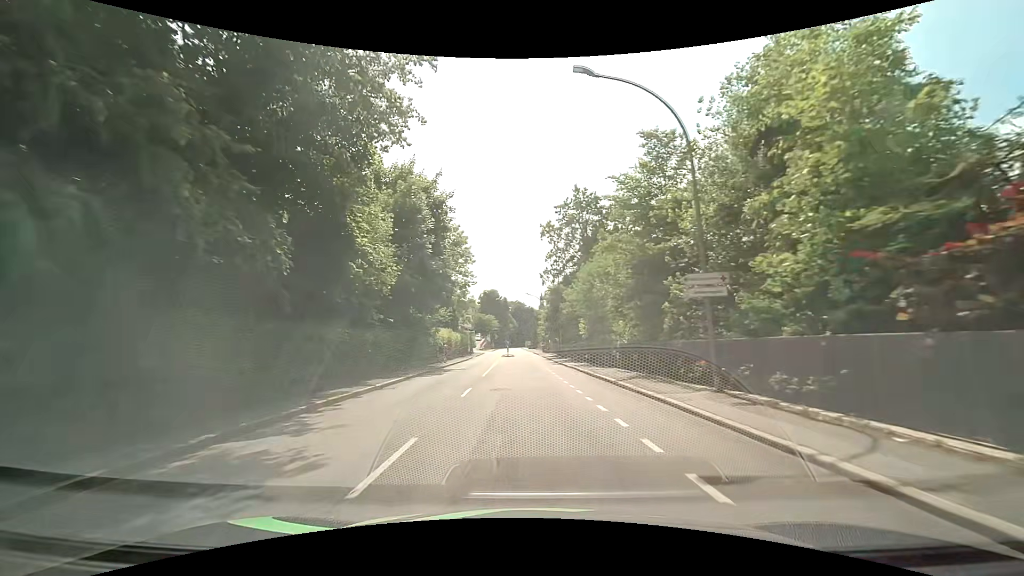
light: Day
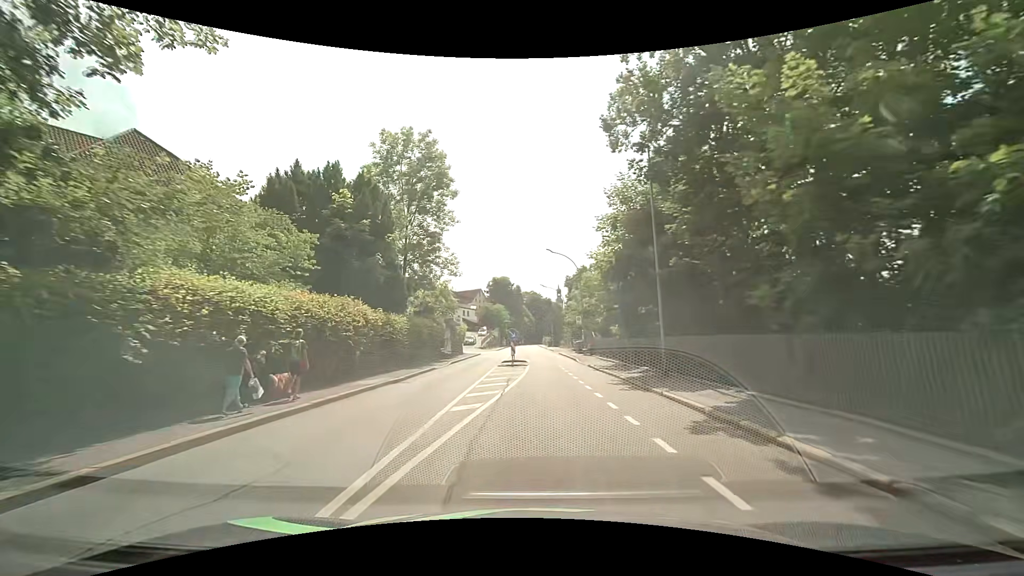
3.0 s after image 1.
(-0.9, +31.9) m; -2°
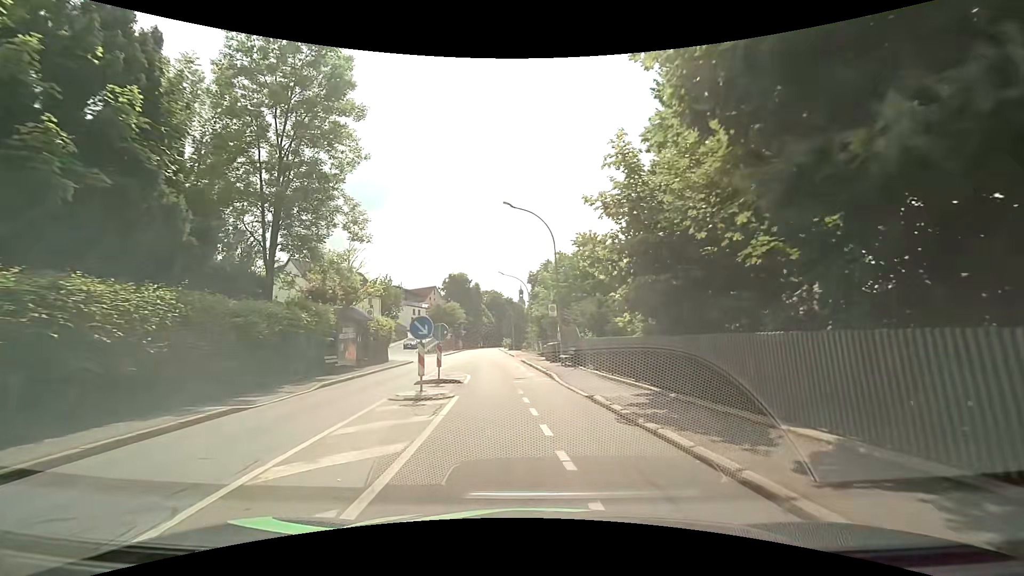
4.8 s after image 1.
(+0.7, +14.6) m; +5°
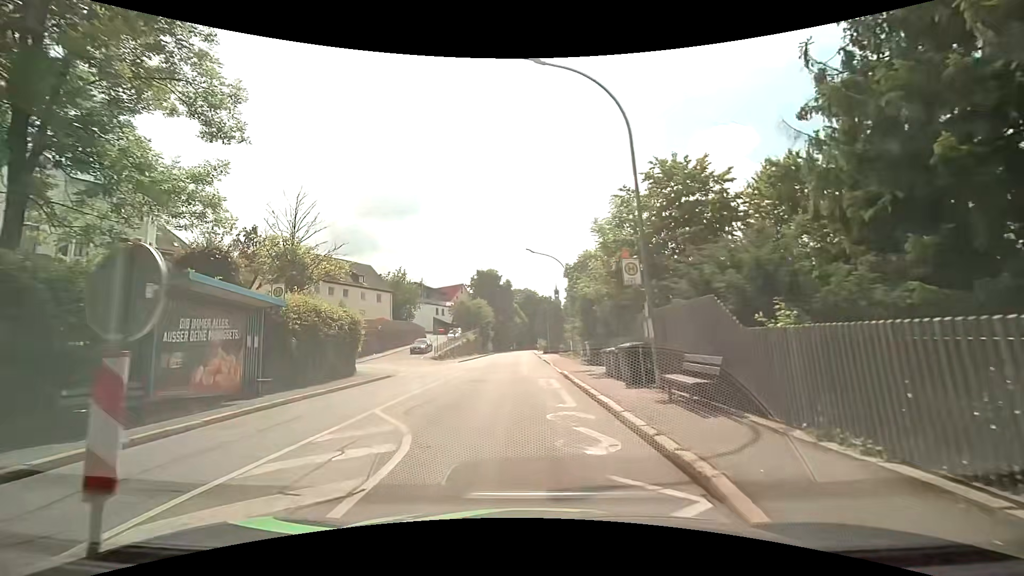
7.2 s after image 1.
(-0.3, +14.2) m; -3°
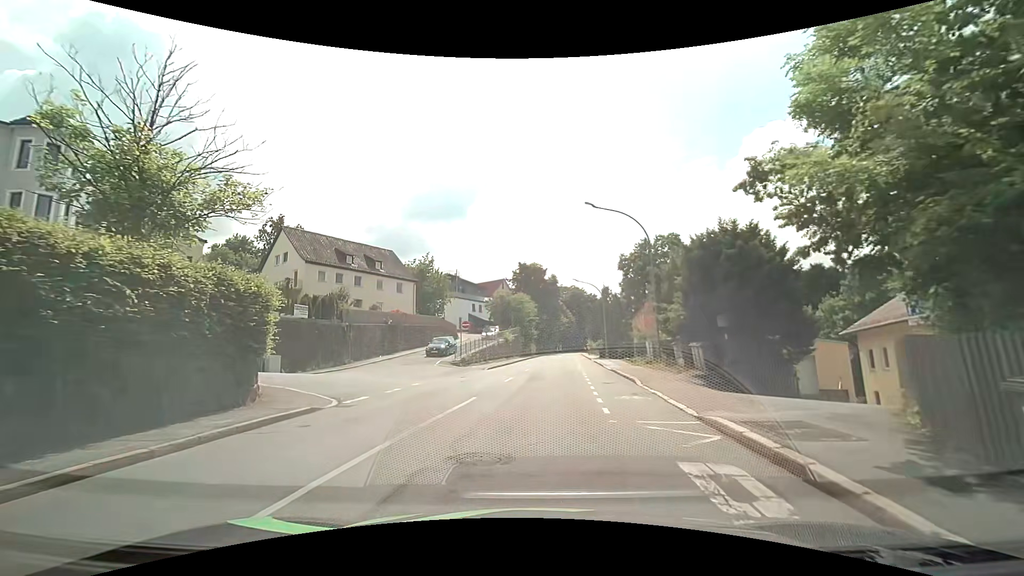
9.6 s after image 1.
(-0.9, +13.7) m; -5°
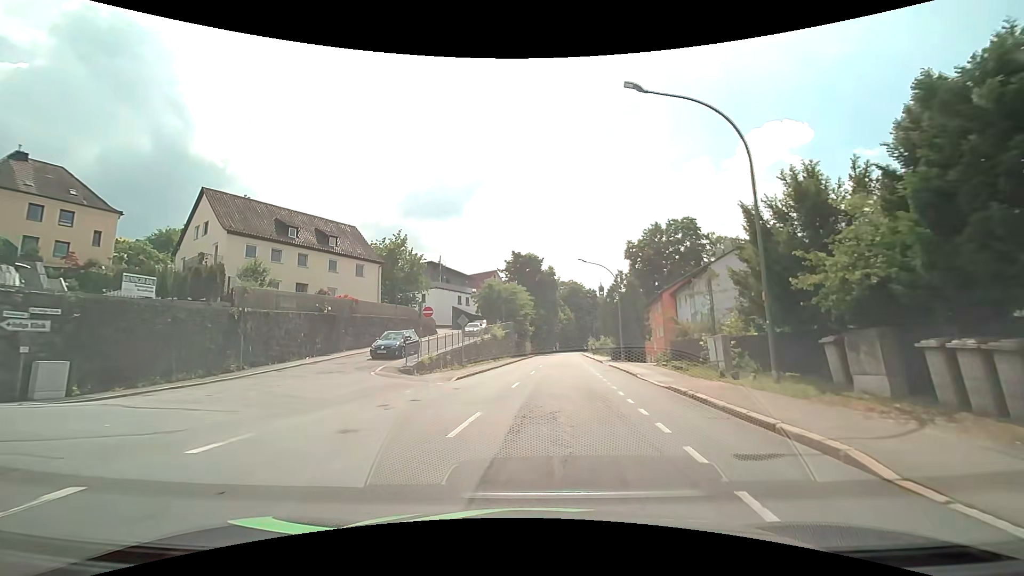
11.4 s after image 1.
(-0.1, +12.7) m; 0°
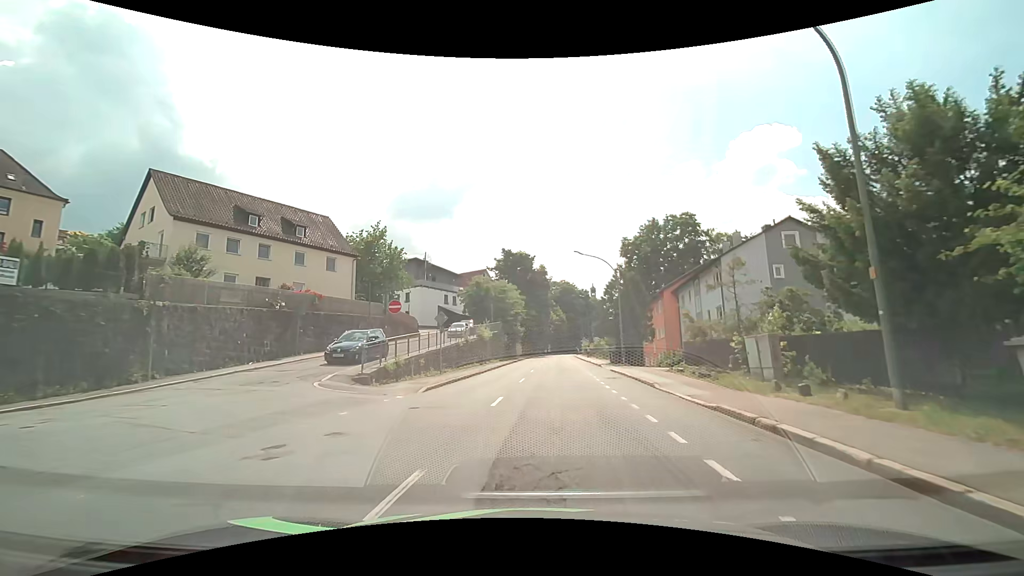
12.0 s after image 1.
(+0.1, +4.7) m; +2°
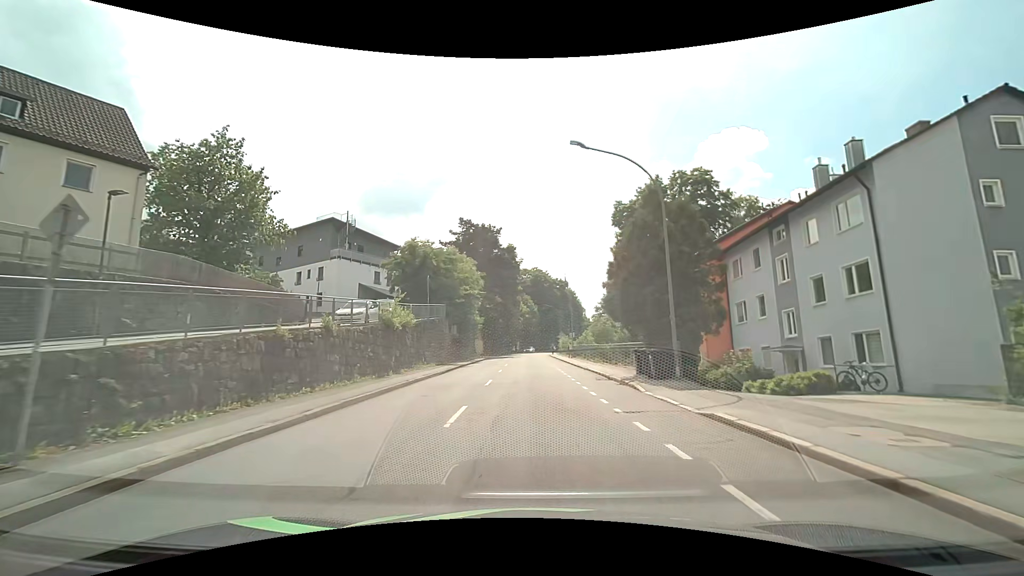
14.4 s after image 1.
(+0.7, +21.6) m; +3°
